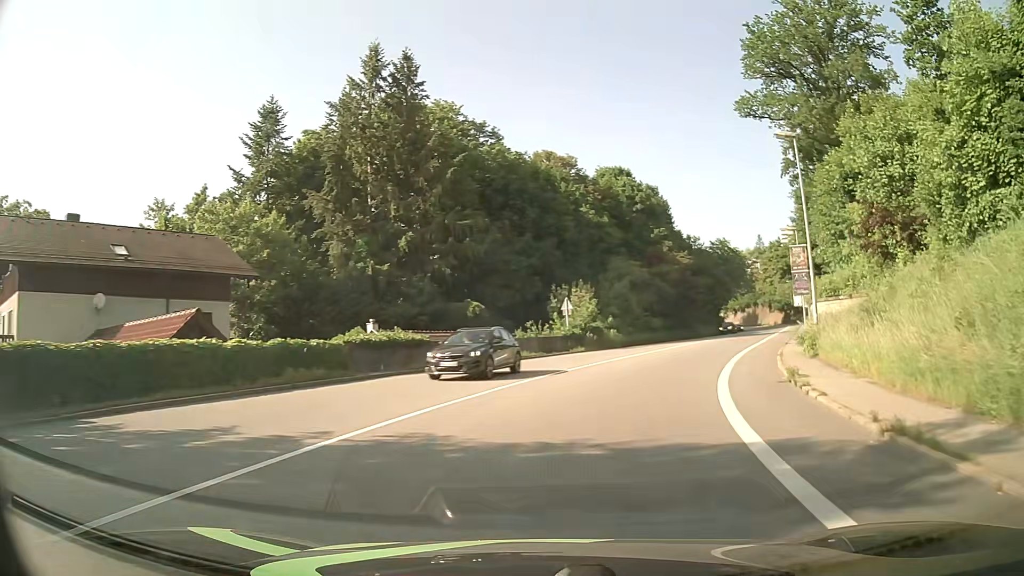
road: primary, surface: asphalt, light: Day
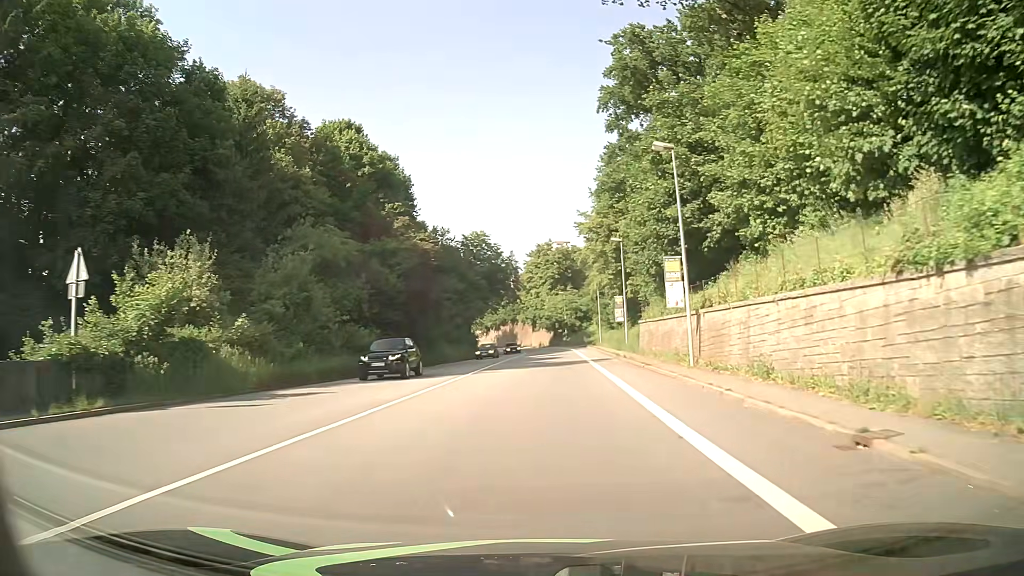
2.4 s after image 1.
(+6.4, +28.6) m; +22°
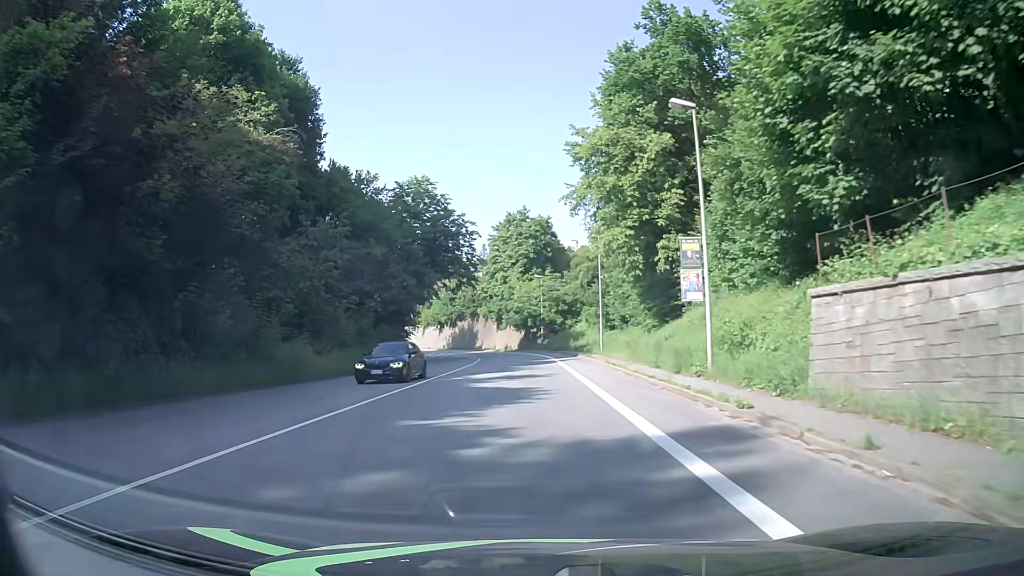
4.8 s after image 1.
(+1.1, +30.2) m; +2°
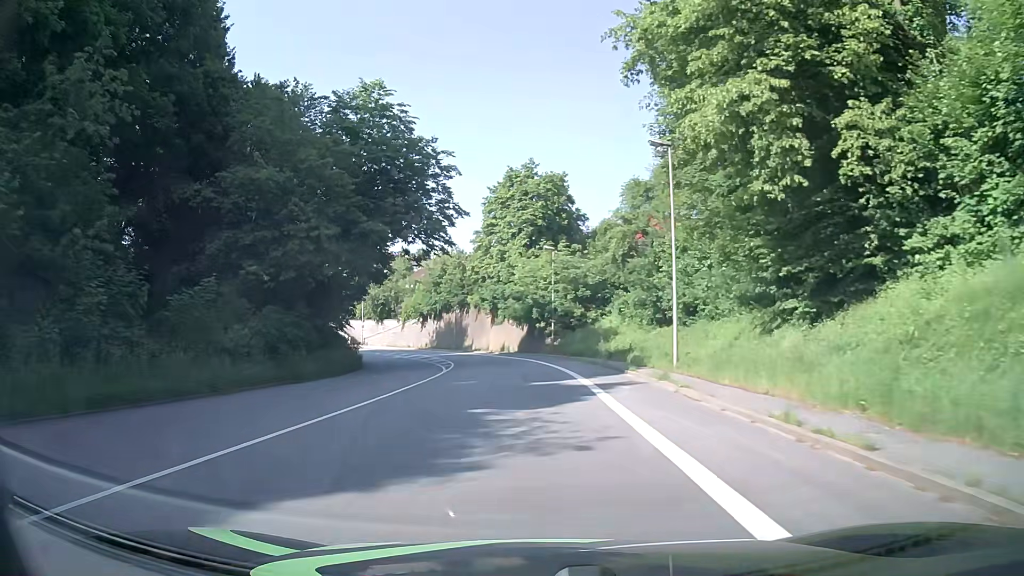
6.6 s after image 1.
(+0.1, +22.8) m; 0°
(0, +10) (0, +20) (-1, +30) (-2, +40) (-4, +50) (-7, +59) (-11, +69) (-15, +77) (-21, +86) (-27, +94) m
